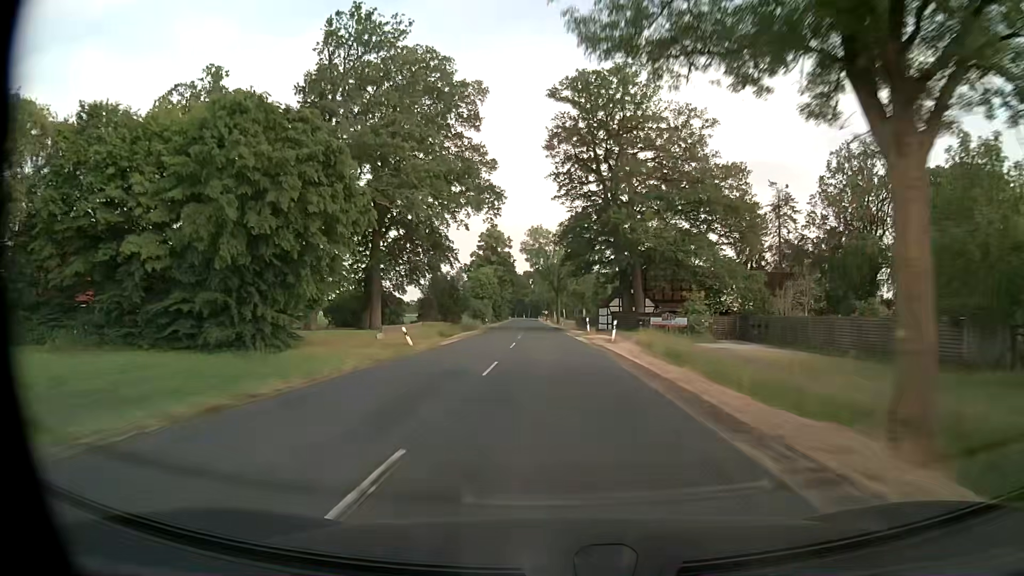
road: secondary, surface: asphalt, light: Day
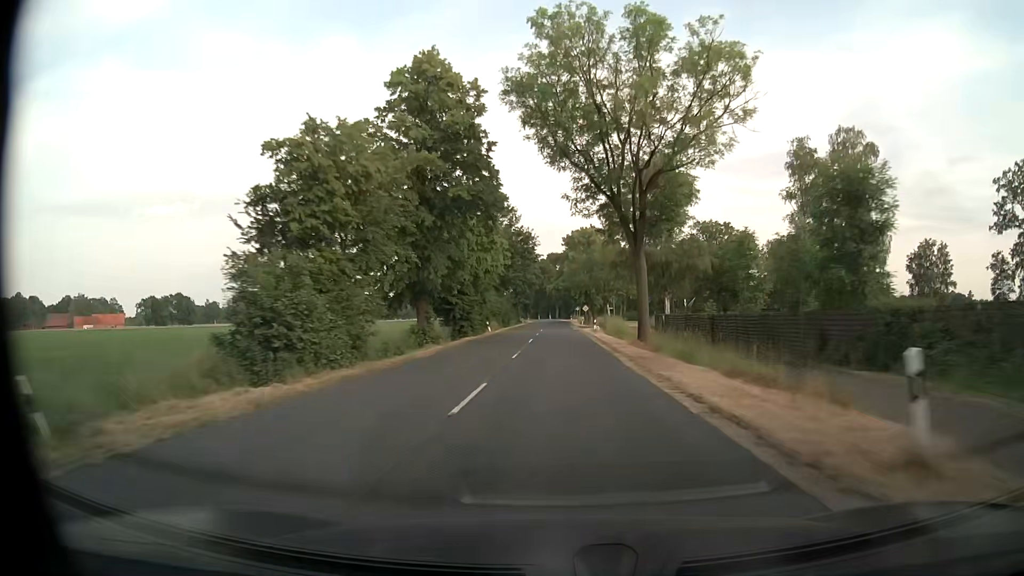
(-2.3, +77.9) m; -3°
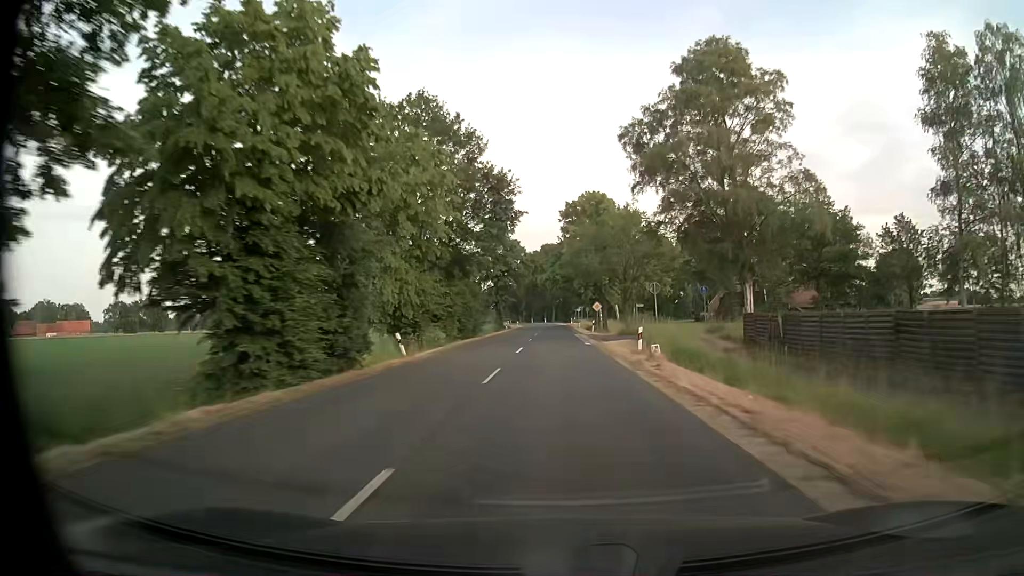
(+0.1, +31.4) m; 0°
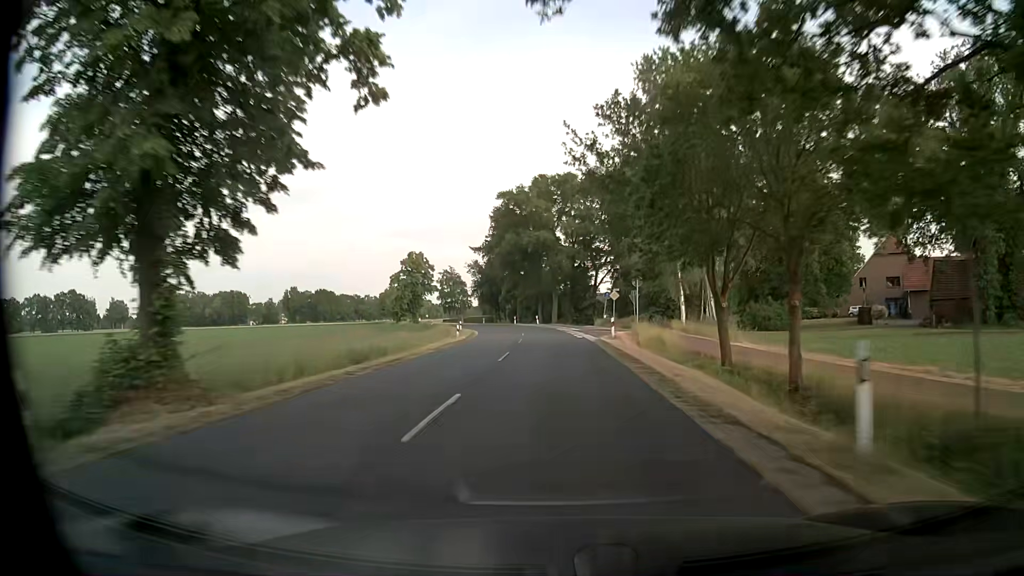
(-0.2, +78.7) m; 0°
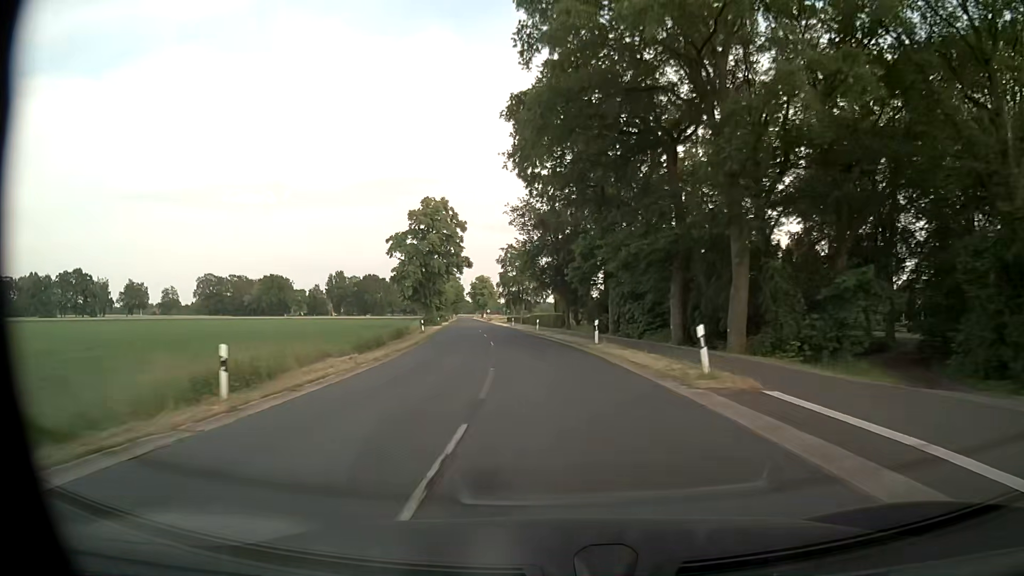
(-2.6, +63.0) m; -8°
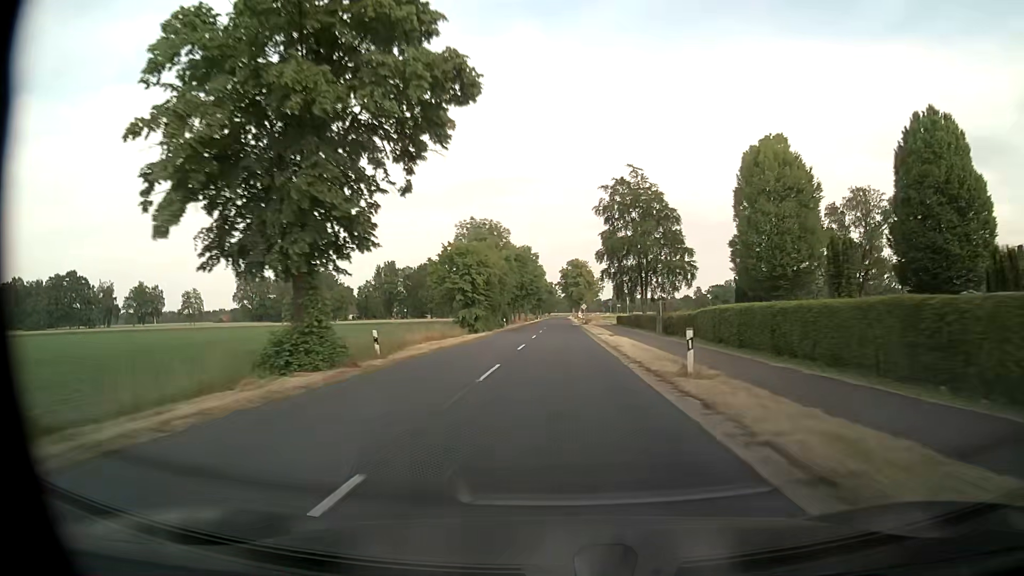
(-5.9, +62.8) m; -9°
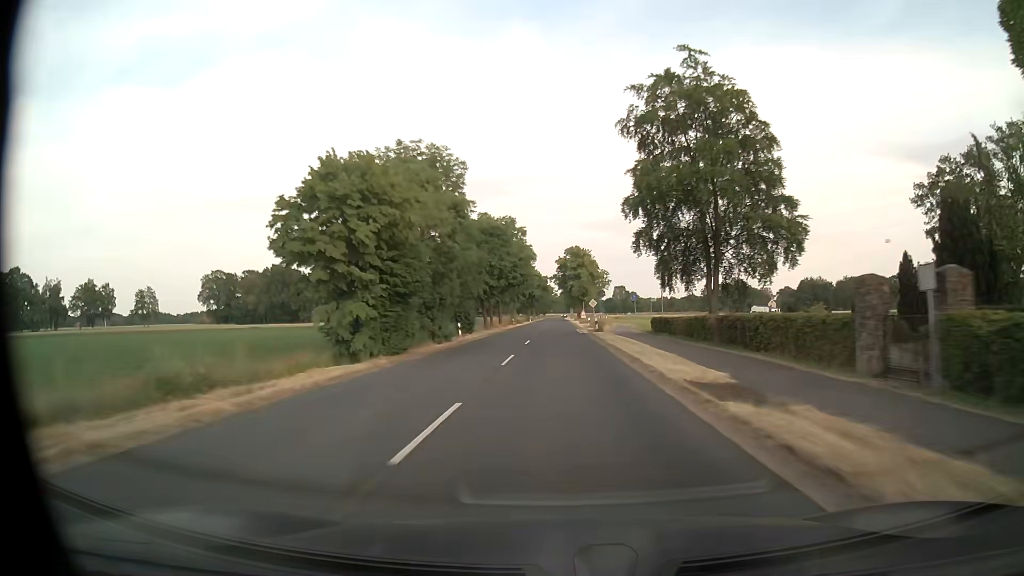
(-0.1, +31.7) m; 0°
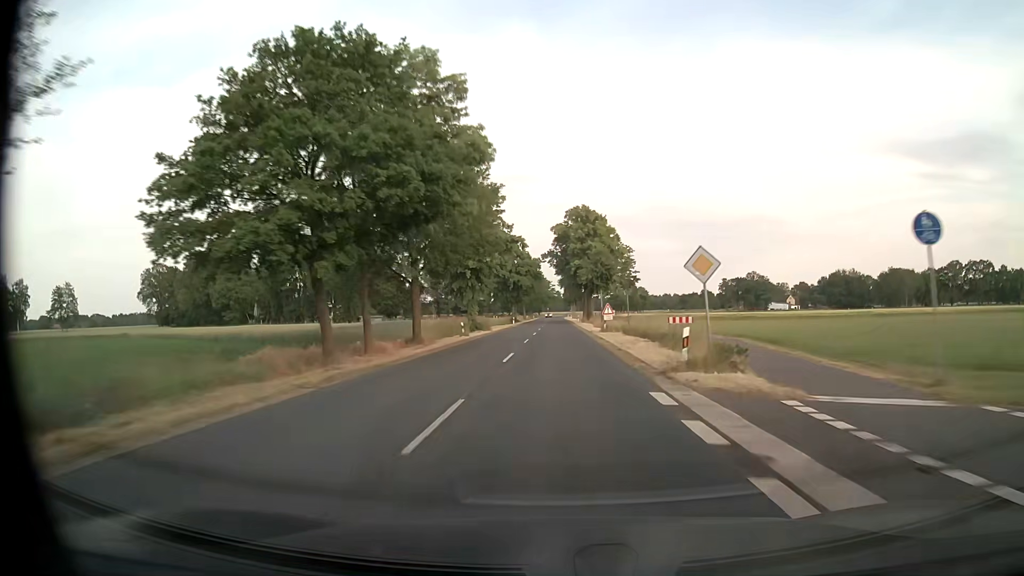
(+0.1, +47.6) m; 0°
(0, +10) (0, +20) (0, +30) (0, +40) (0, +50) (0, +60) (0, +70) (0, +80) (0, +90) (0, +100) m
